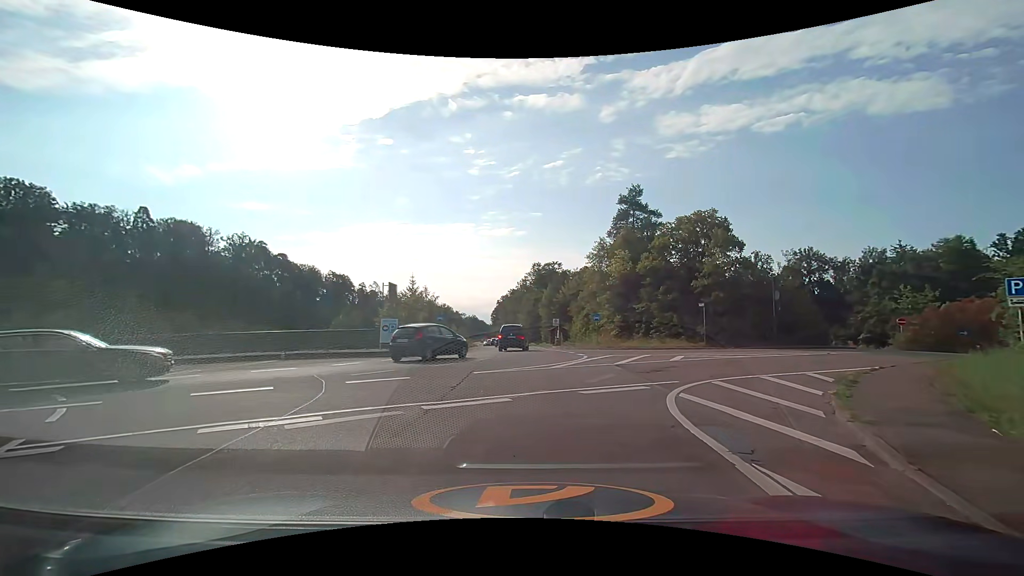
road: trunk_link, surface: asphalt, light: Day
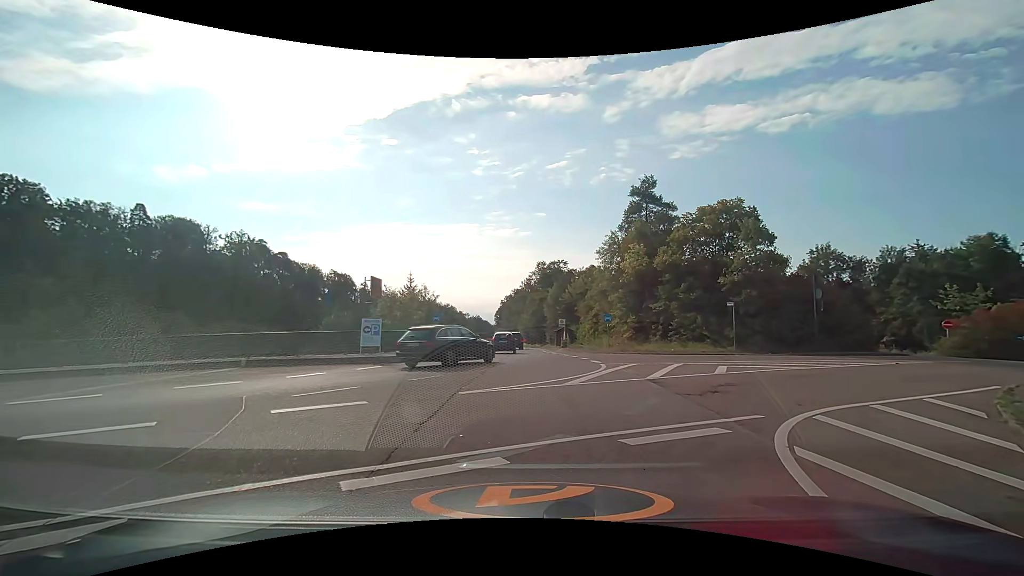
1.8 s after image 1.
(0.0, +3.5) m; +1°
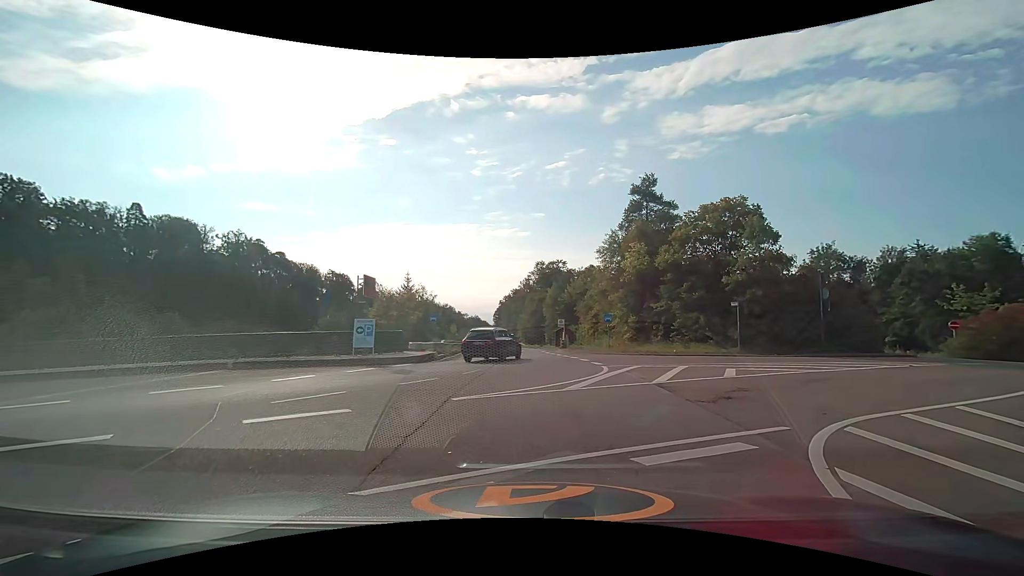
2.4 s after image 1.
(0.0, +0.7) m; 0°
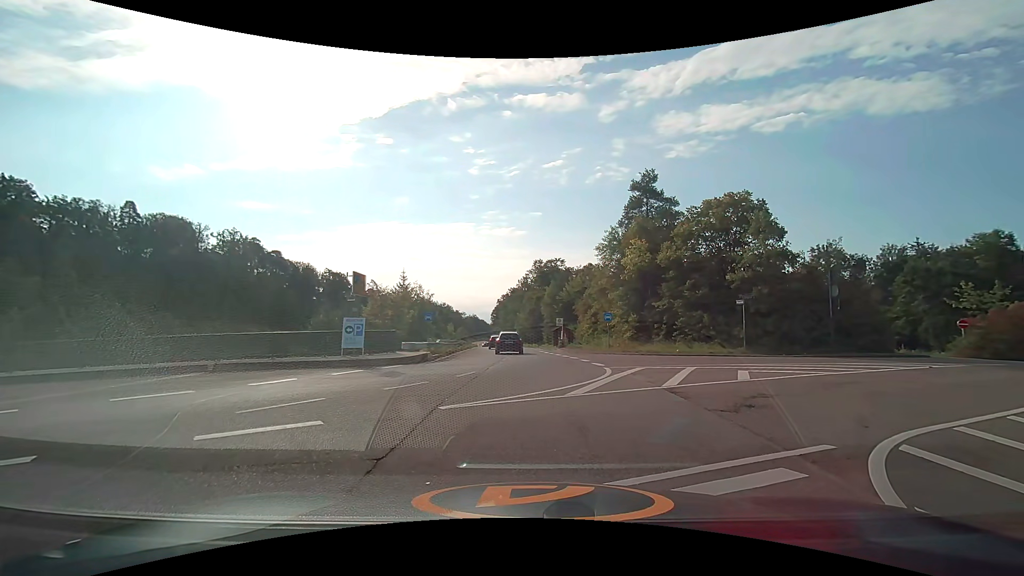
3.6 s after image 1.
(0.0, +0.9) m; 0°
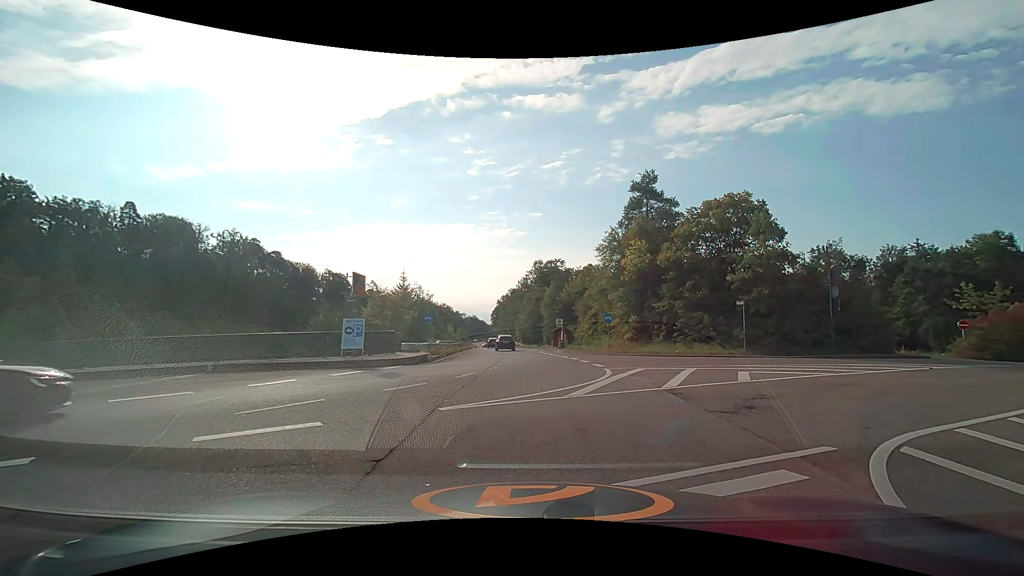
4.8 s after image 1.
(0.0, +0.1) m; 0°
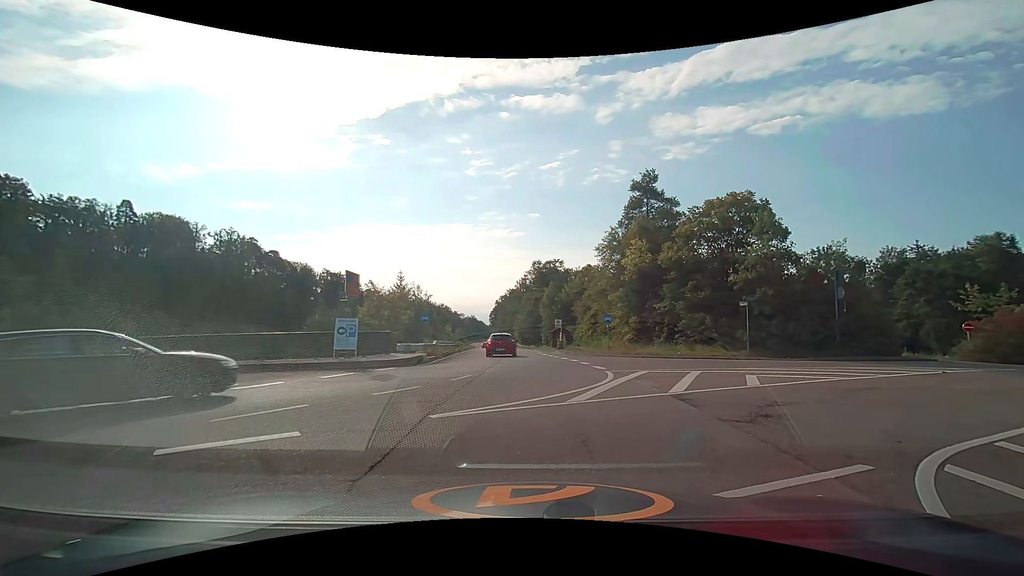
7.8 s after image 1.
(0.0, +0.6) m; 0°
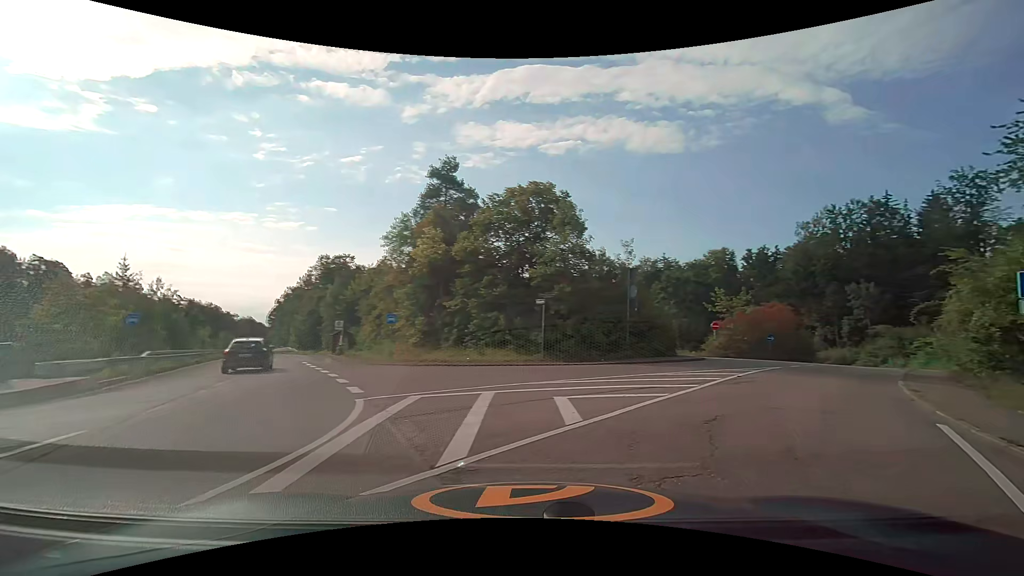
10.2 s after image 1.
(+0.7, +5.6) m; +20°
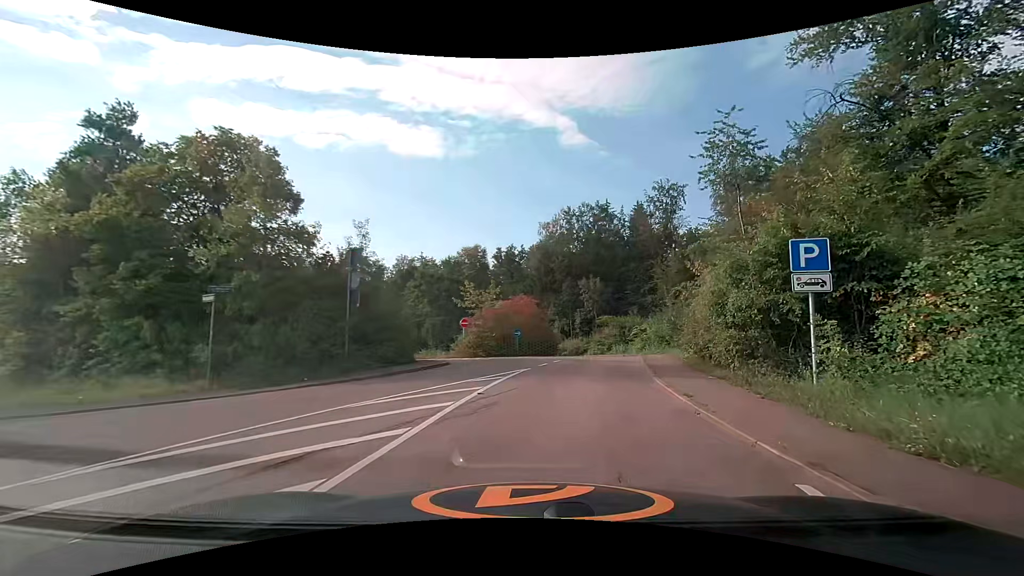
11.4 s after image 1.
(+1.7, +5.8) m; +28°
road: service
